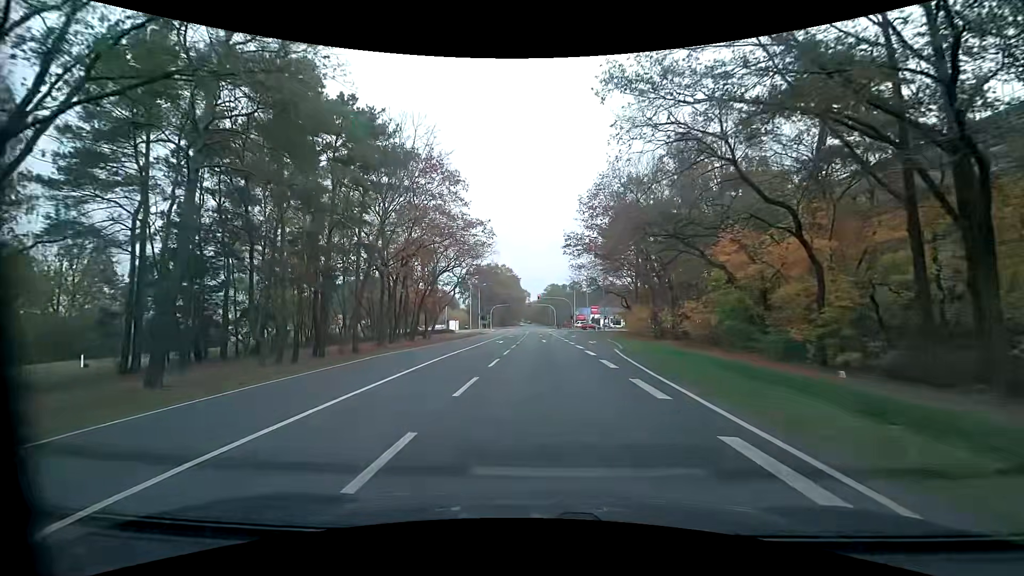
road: primary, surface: asphalt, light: Day
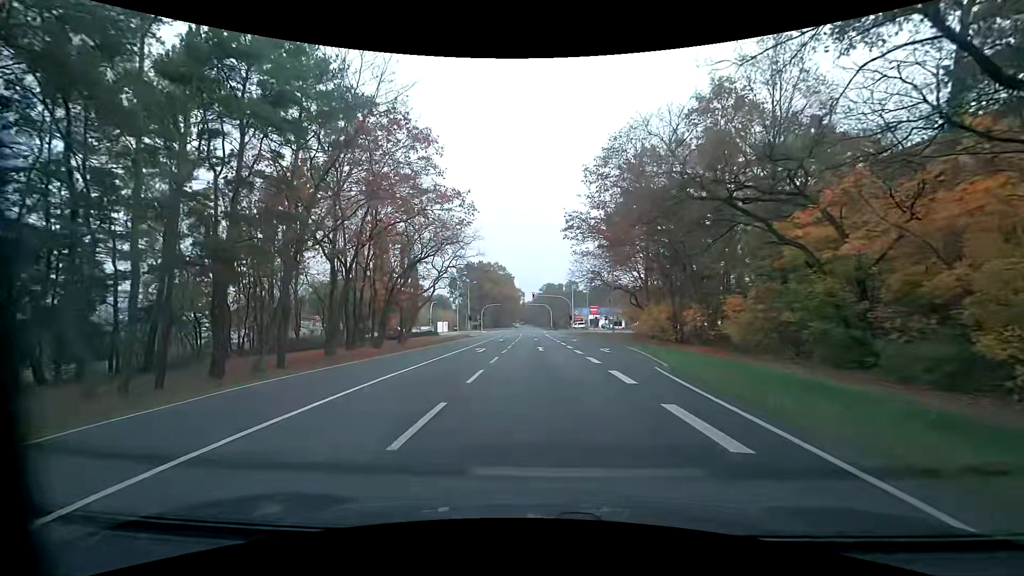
(+0.1, +9.6) m; +1°
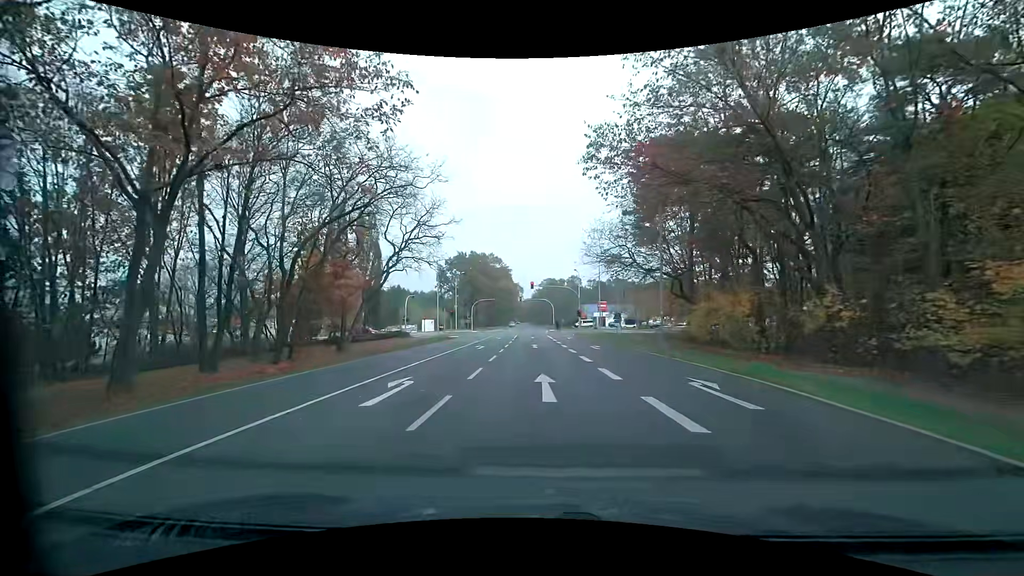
(-0.2, +16.9) m; -2°
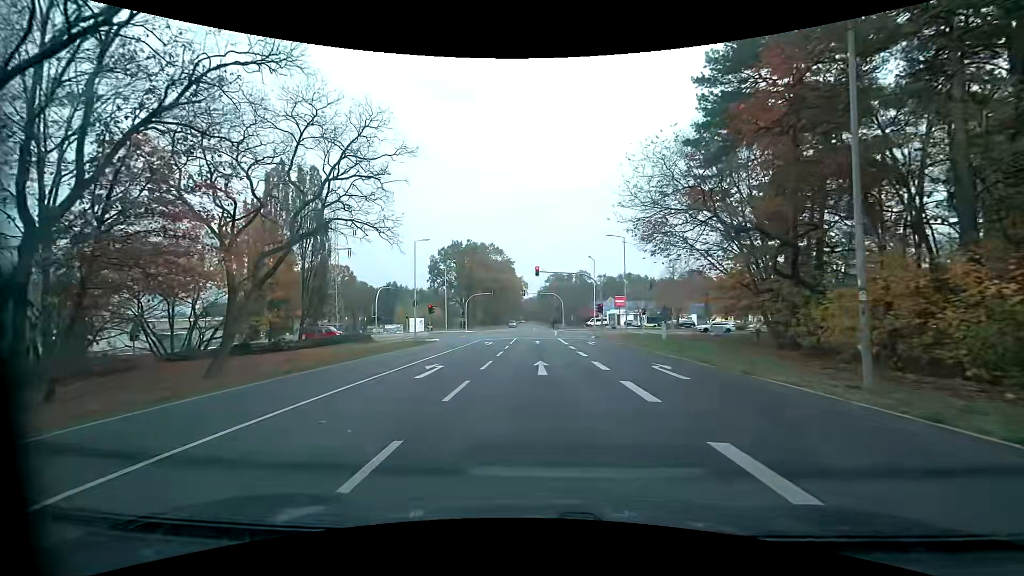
(+0.3, +15.7) m; +1°
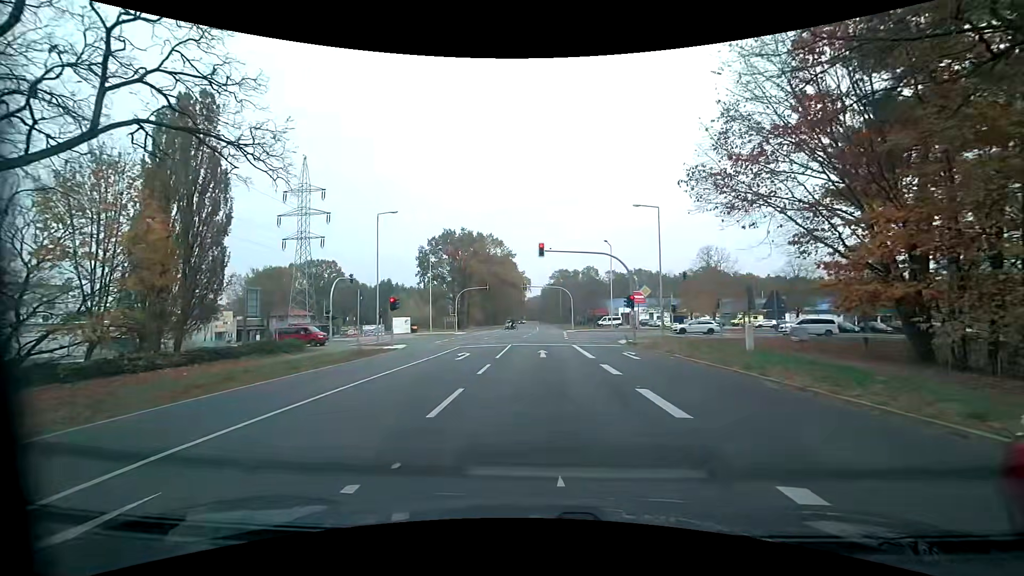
(-0.1, +13.5) m; 0°
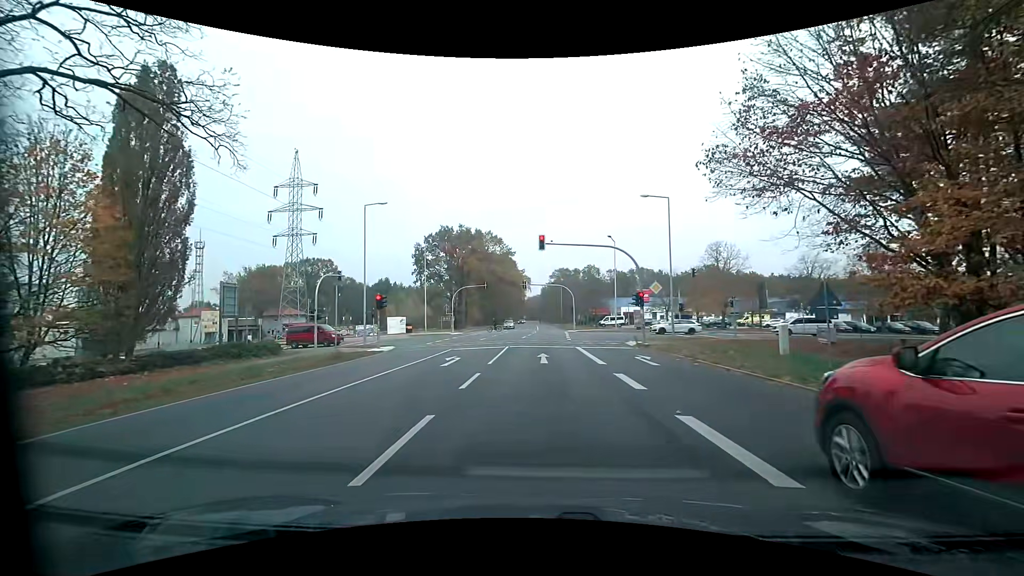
(0.0, +2.9) m; -1°
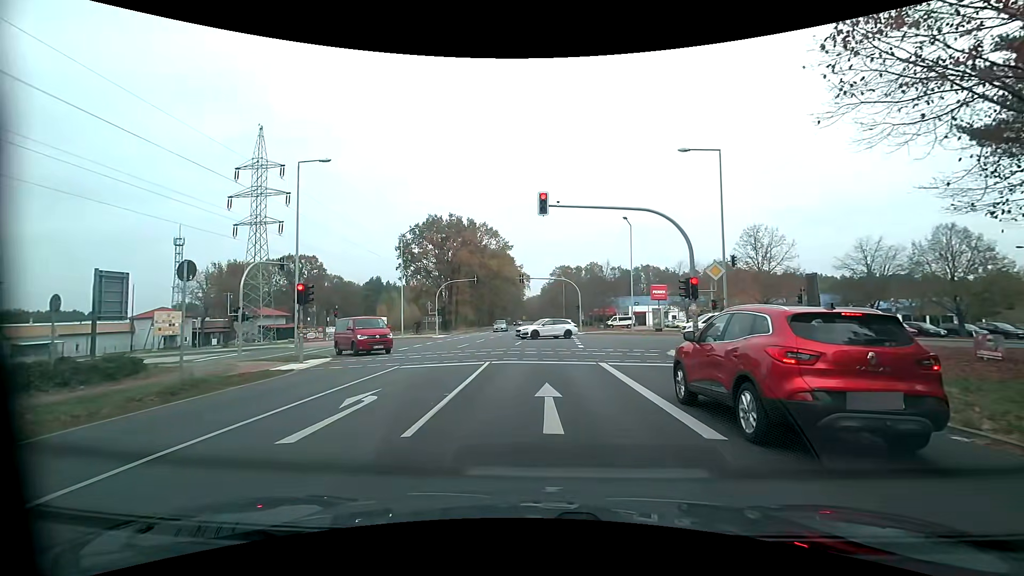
(0.0, +10.2) m; +1°
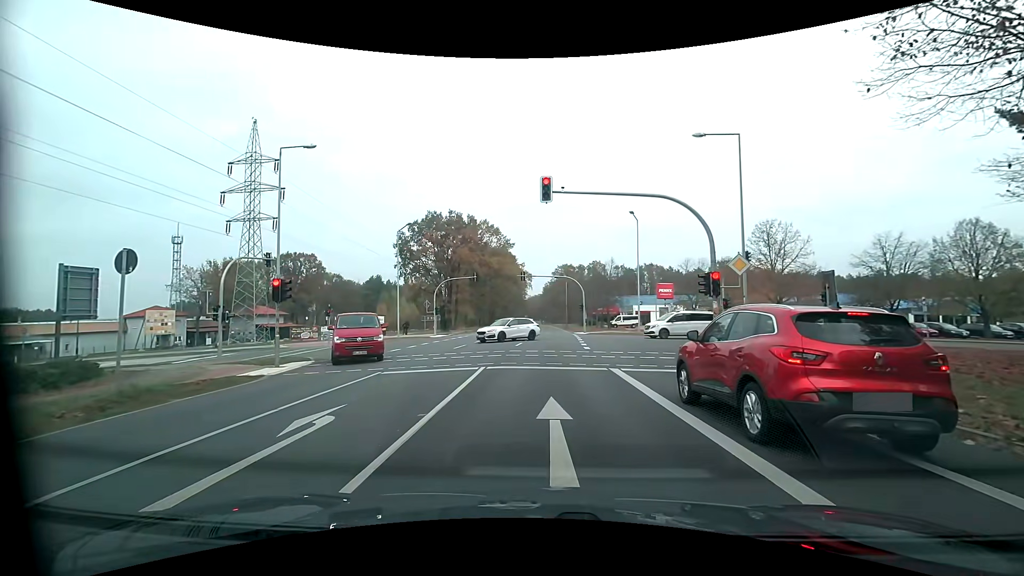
(0.0, +2.1) m; -1°
(0, +10) (0, +20) (+1, +30) (+1, +40) (+2, +50) (+2, +60) (+2, +70) (+2, +80) (+2, +90) (+2, +100) m
